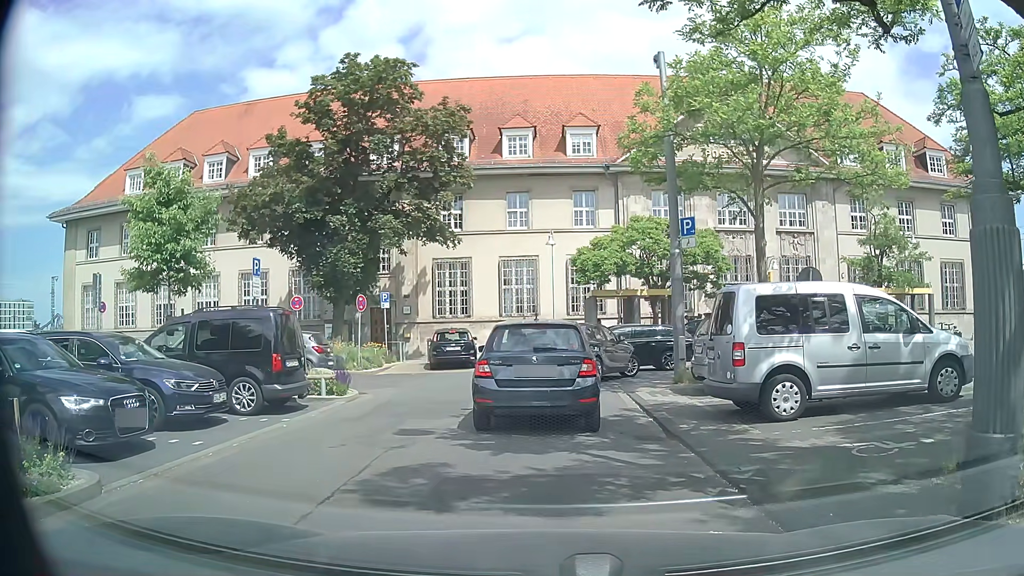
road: service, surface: asphalt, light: Day
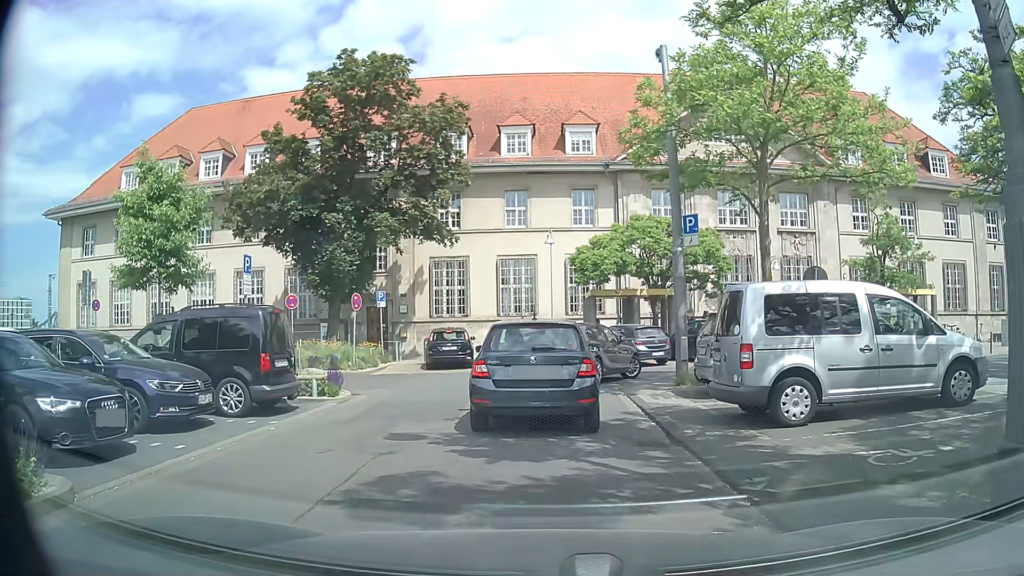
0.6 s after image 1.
(0.0, +0.4) m; 0°
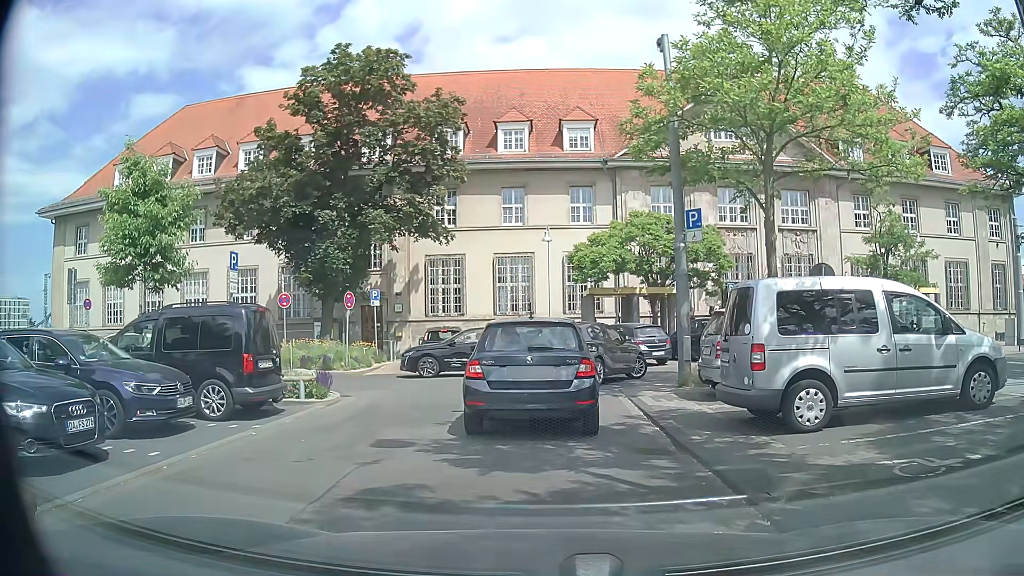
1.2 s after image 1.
(0.0, +0.6) m; 0°
